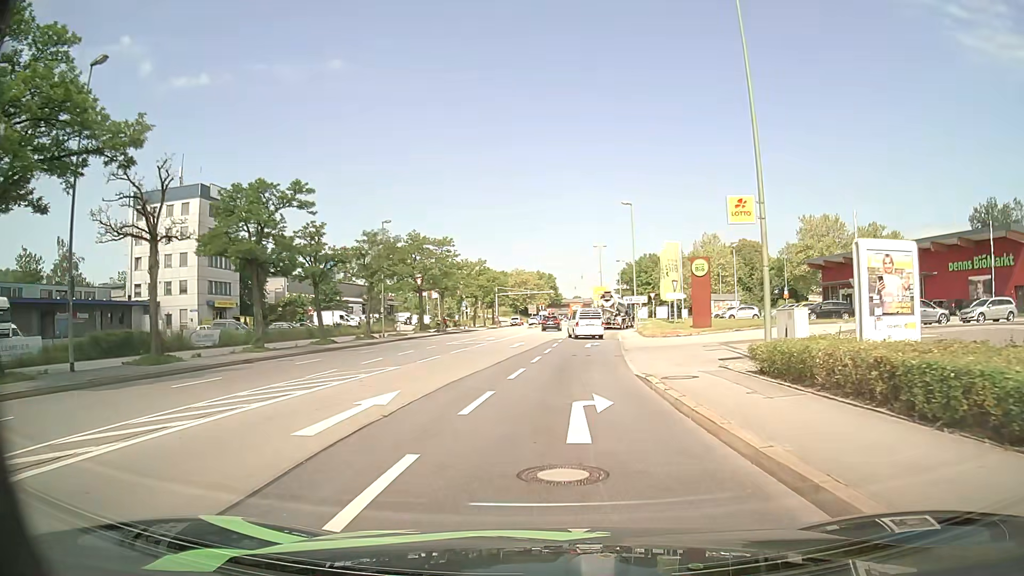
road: primary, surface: asphalt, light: Day
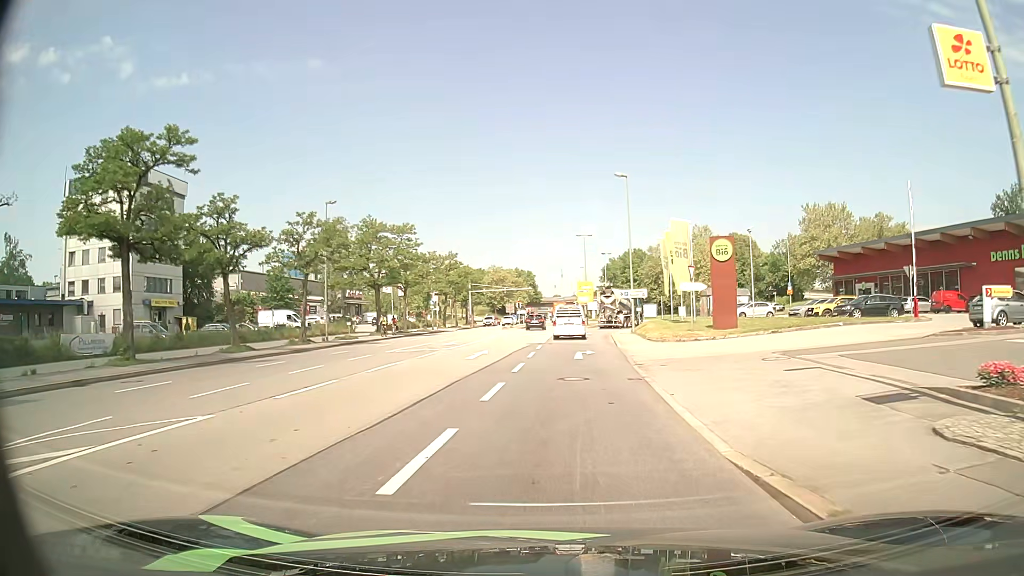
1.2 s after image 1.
(+0.2, +10.2) m; +2°
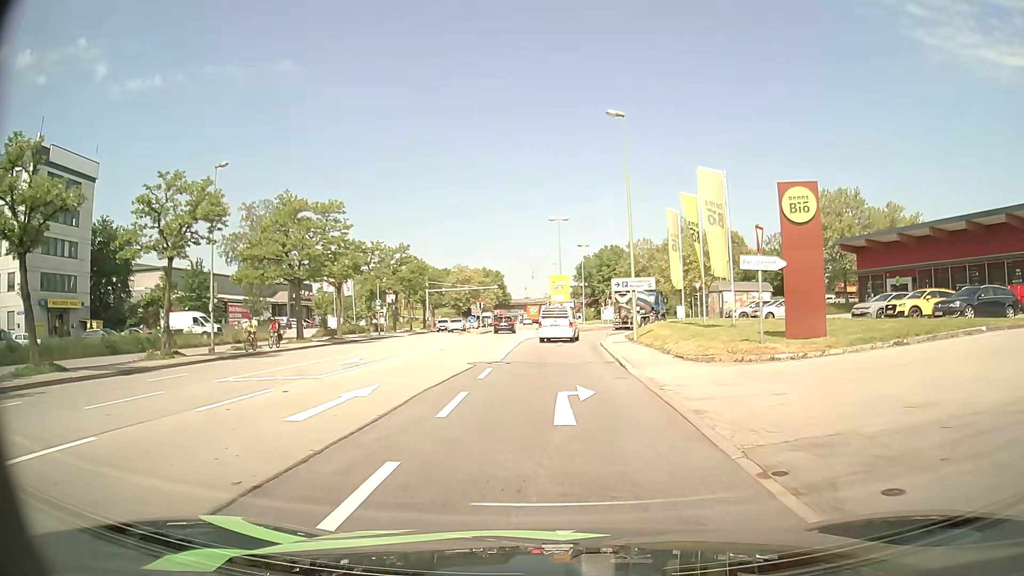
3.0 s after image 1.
(+0.3, +13.7) m; +3°
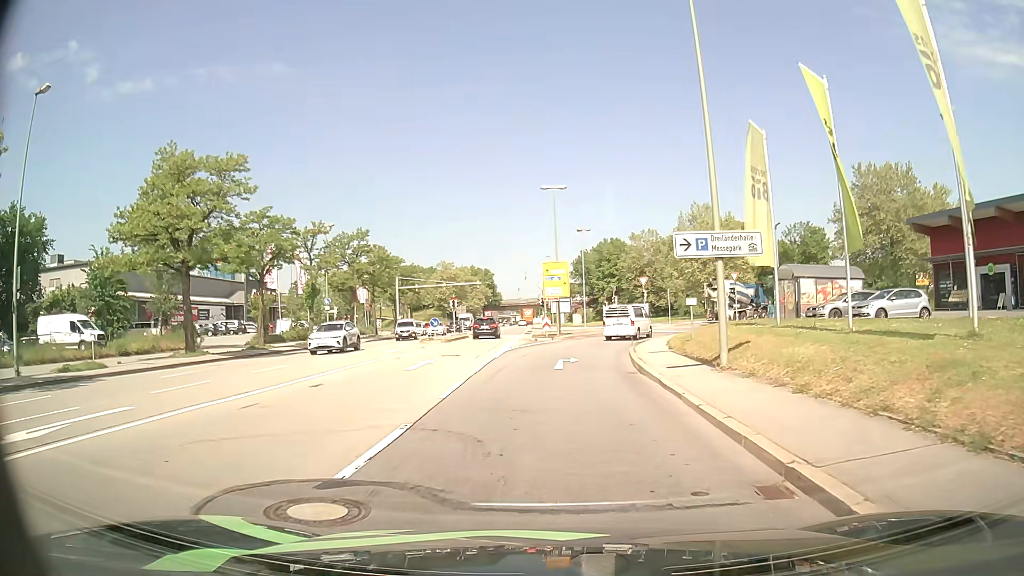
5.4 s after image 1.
(+0.1, +15.6) m; +1°
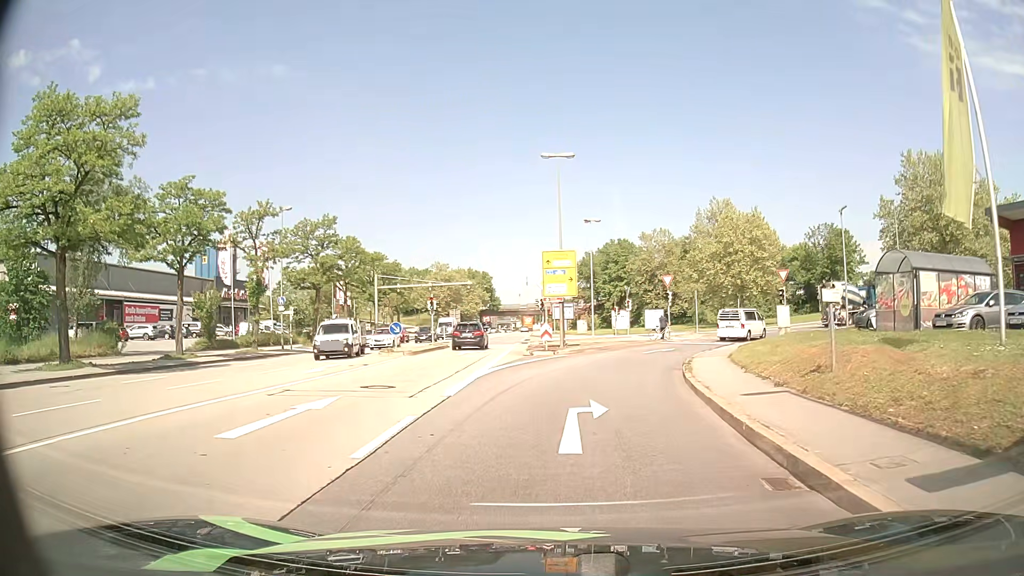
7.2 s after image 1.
(0.0, +10.8) m; 0°
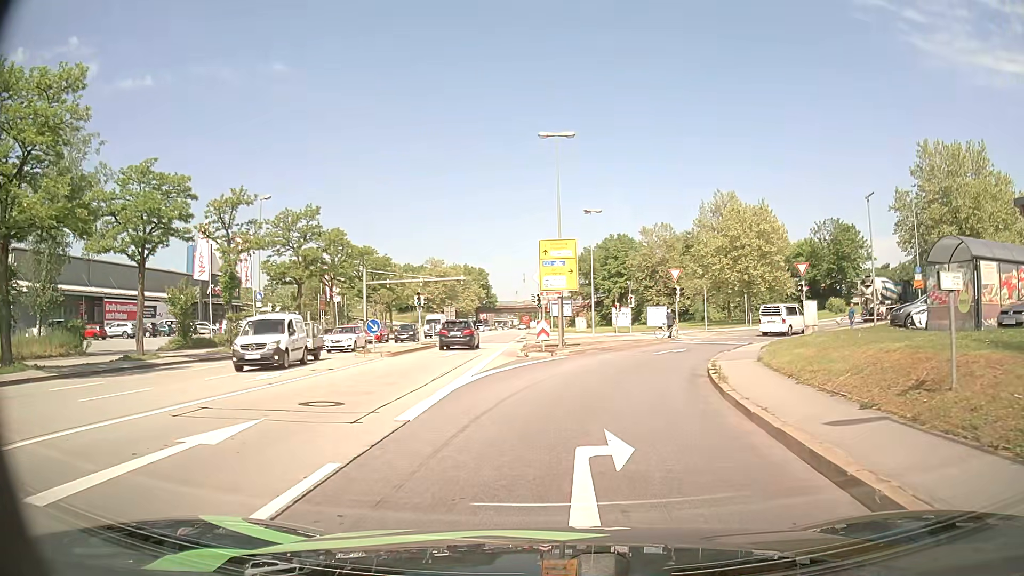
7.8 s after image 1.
(0.0, +3.6) m; 0°
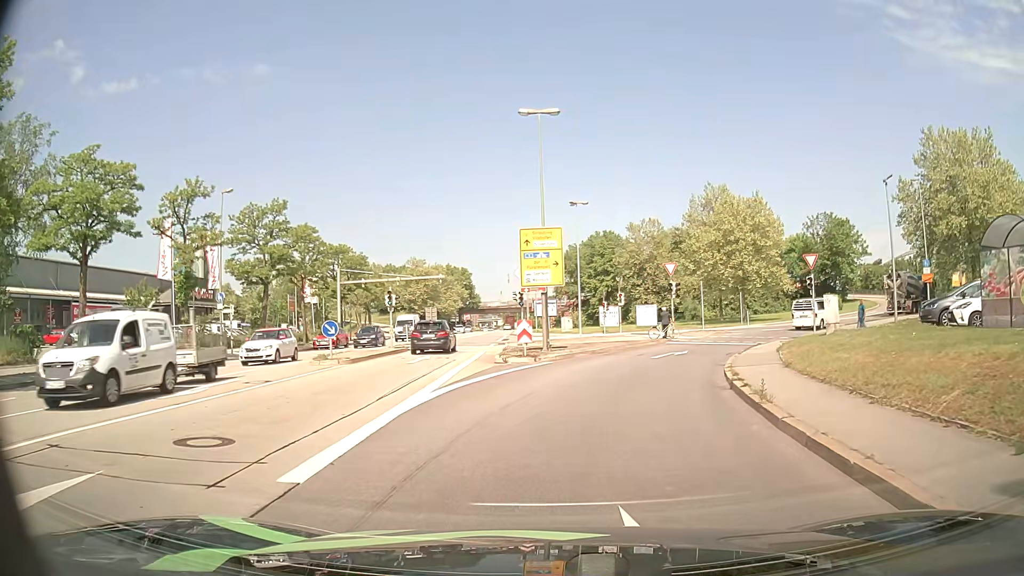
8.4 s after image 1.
(0.0, +3.6) m; +1°
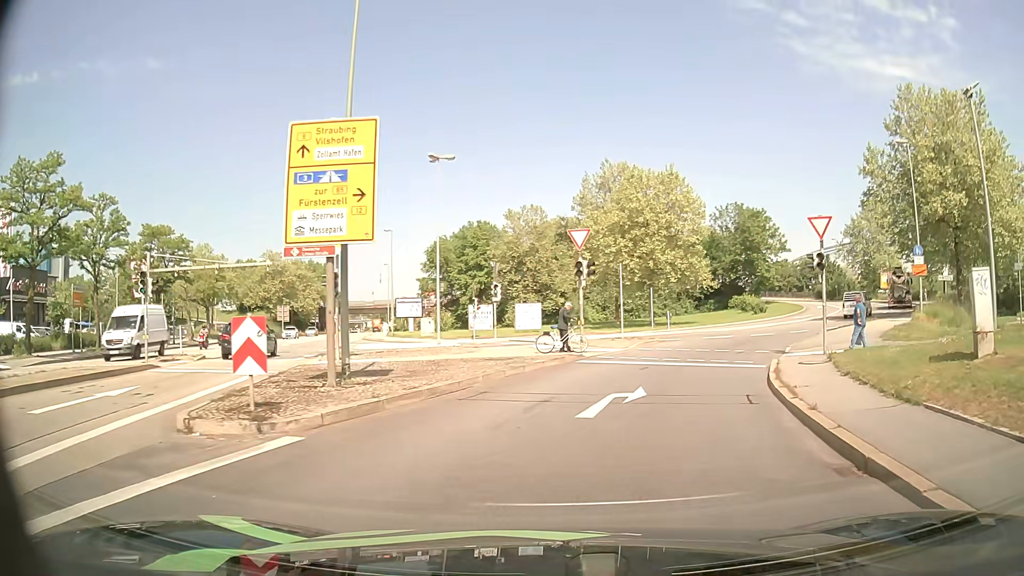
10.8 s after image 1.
(+1.0, +14.5) m; +10°
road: primary_link
(+1, +10) (+4, +20) (+8, +28) (+14, +37) (+20, +45) (+26, +52) (+32, +61) (+37, +69) (+40, +79) (+42, +89) m
